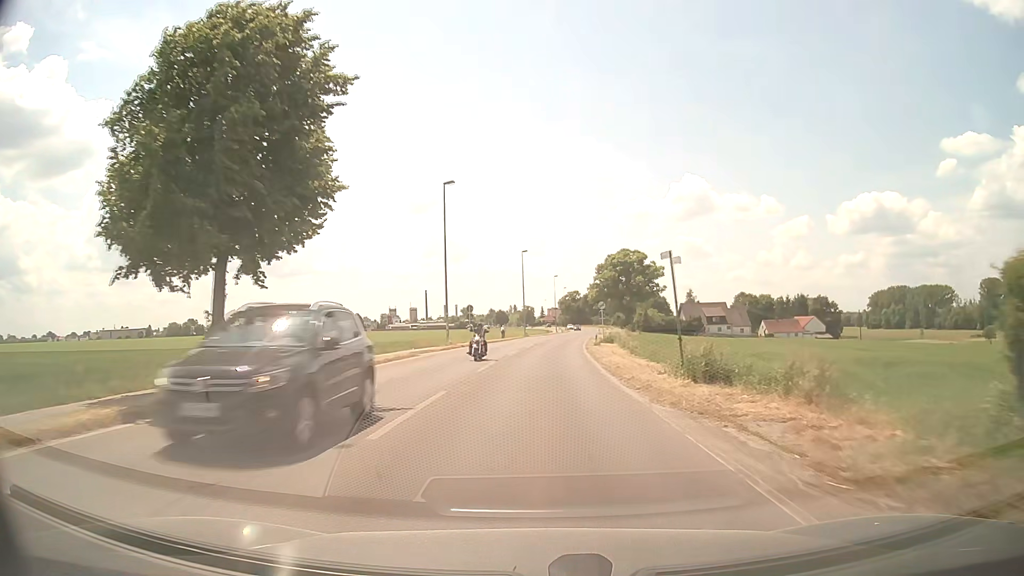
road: secondary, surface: asphalt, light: Day
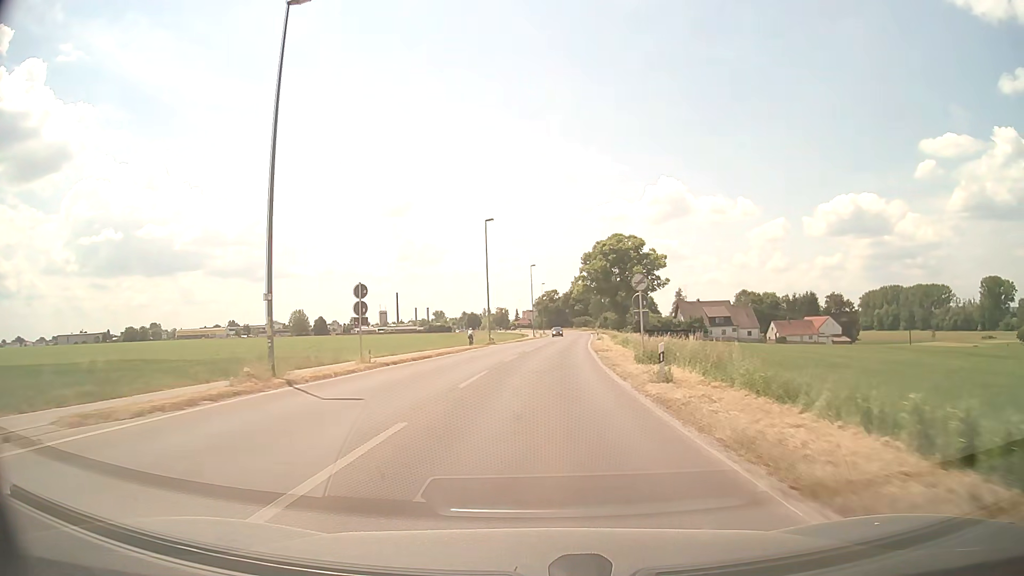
(+0.5, +28.9) m; +2°
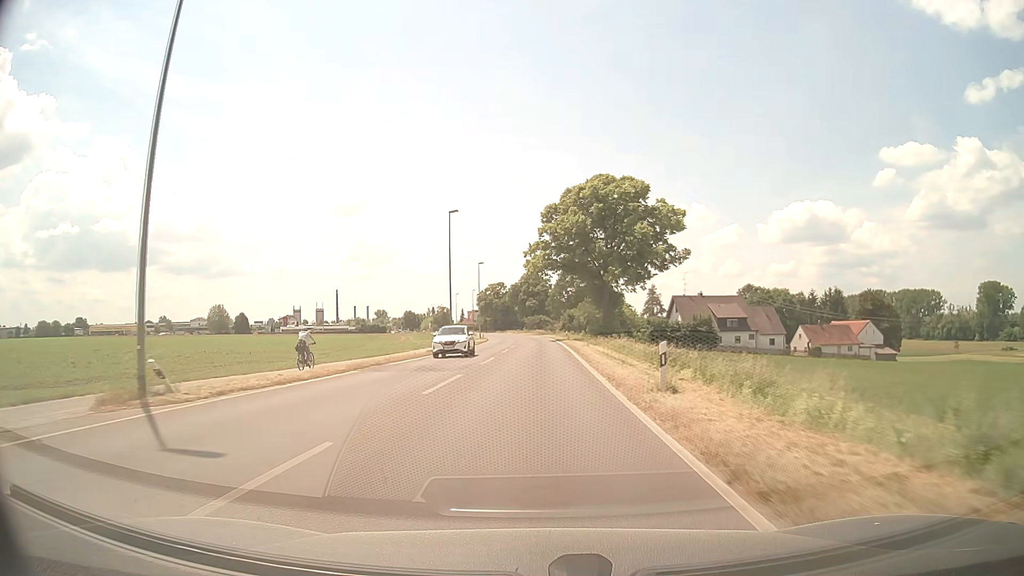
(+2.5, +50.6) m; +4°
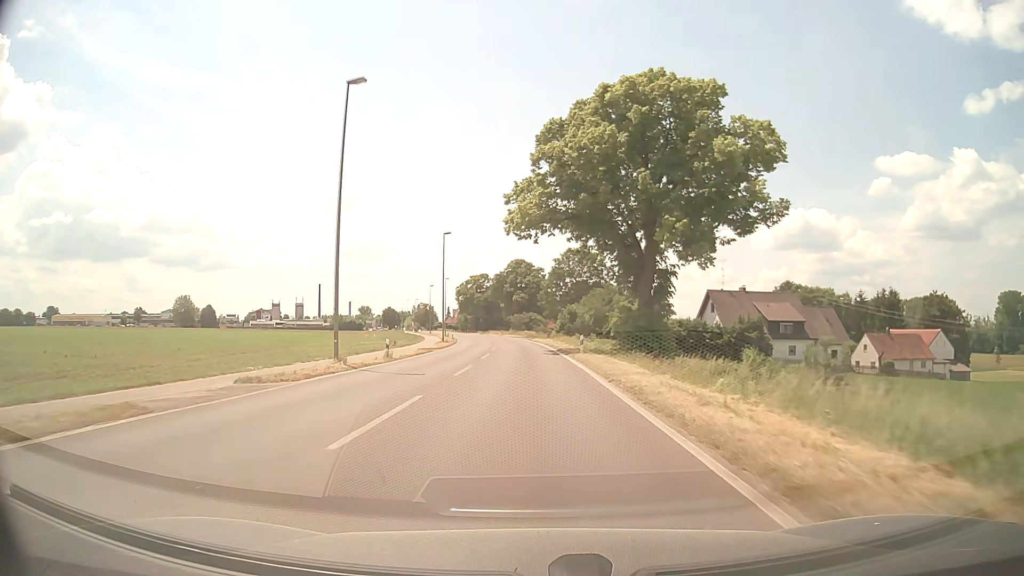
(+0.2, +31.1) m; +1°
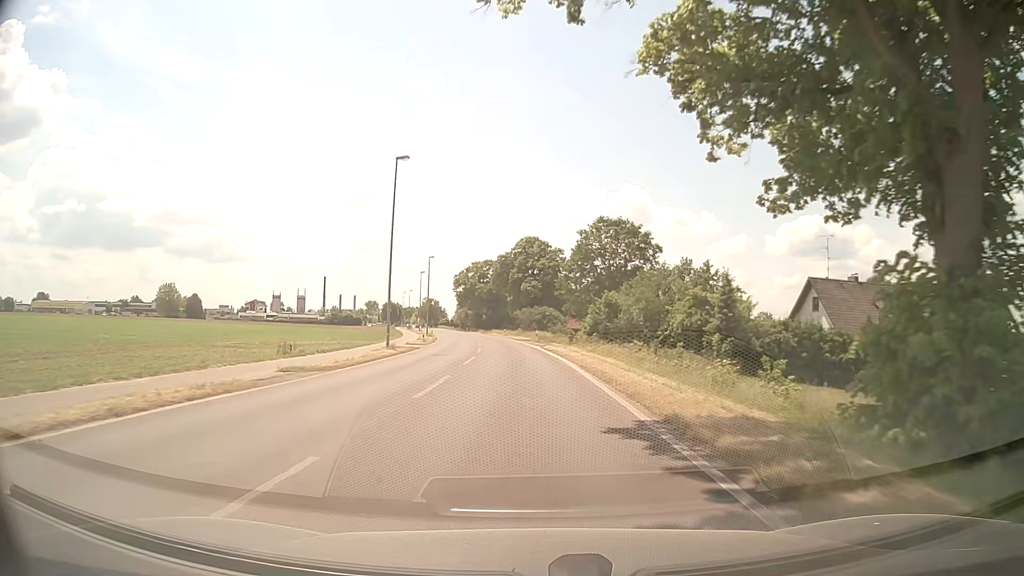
(-0.1, +31.3) m; -1°
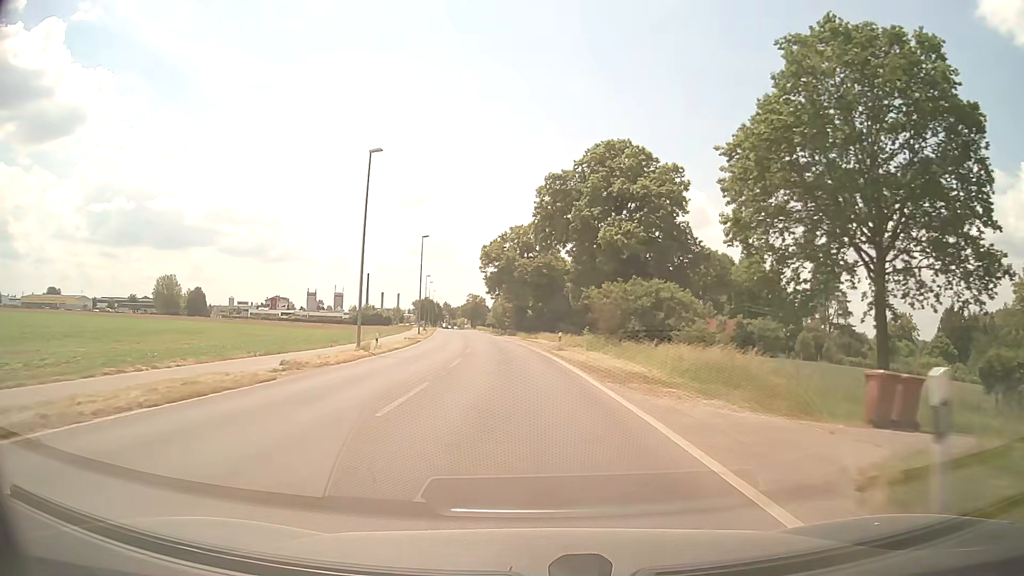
(-2.0, +52.4) m; -5°
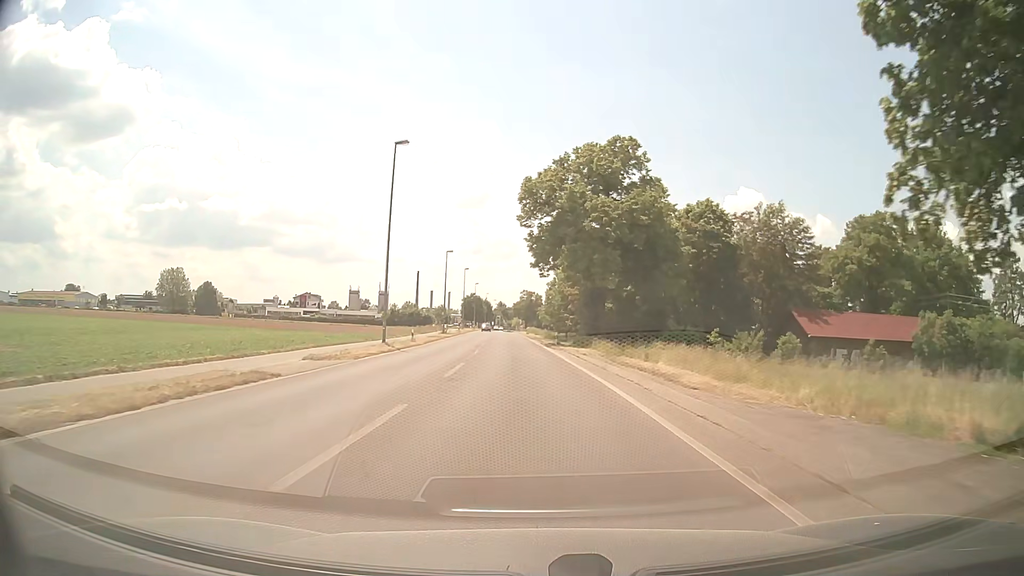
(-1.8, +41.6) m; -5°
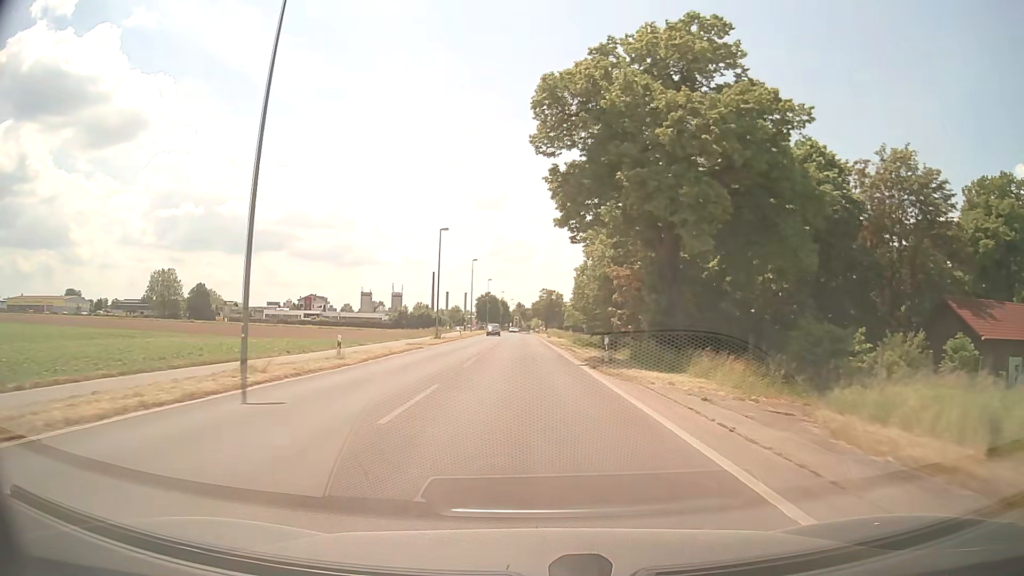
(-0.3, +20.6) m; -1°
(0, +10) (0, +20) (0, +30) (-1, +40) (-1, +50) (-1, +60) (-1, +70) (-2, +80) (-2, +90) (-2, +100) m
